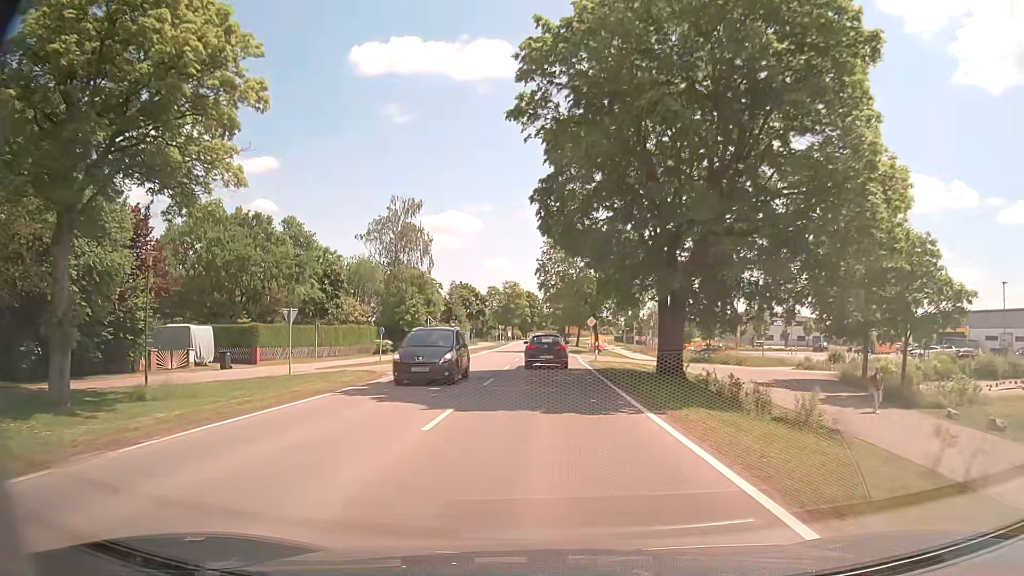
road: tertiary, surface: asphalt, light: Day
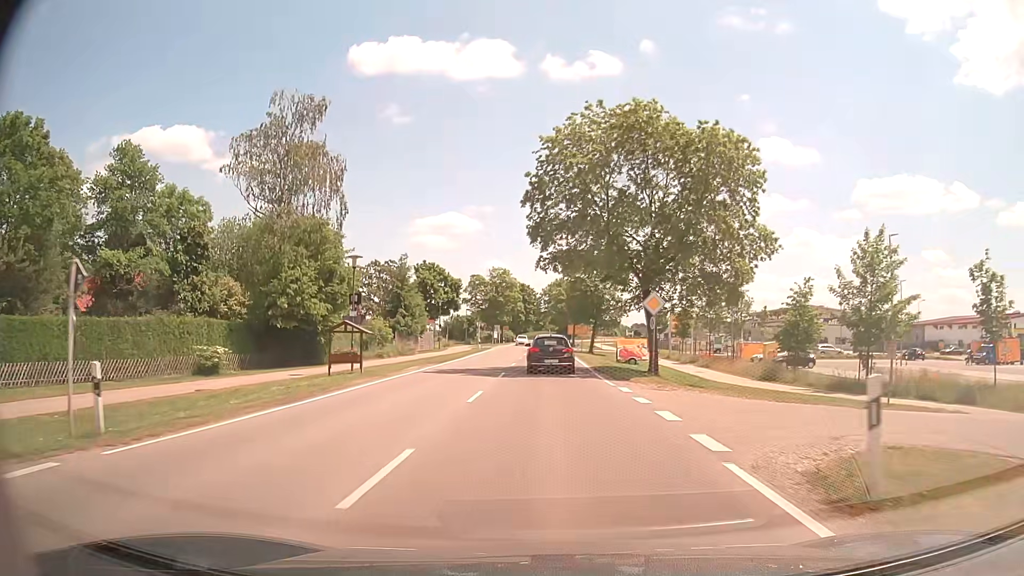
(+0.1, +31.7) m; 0°
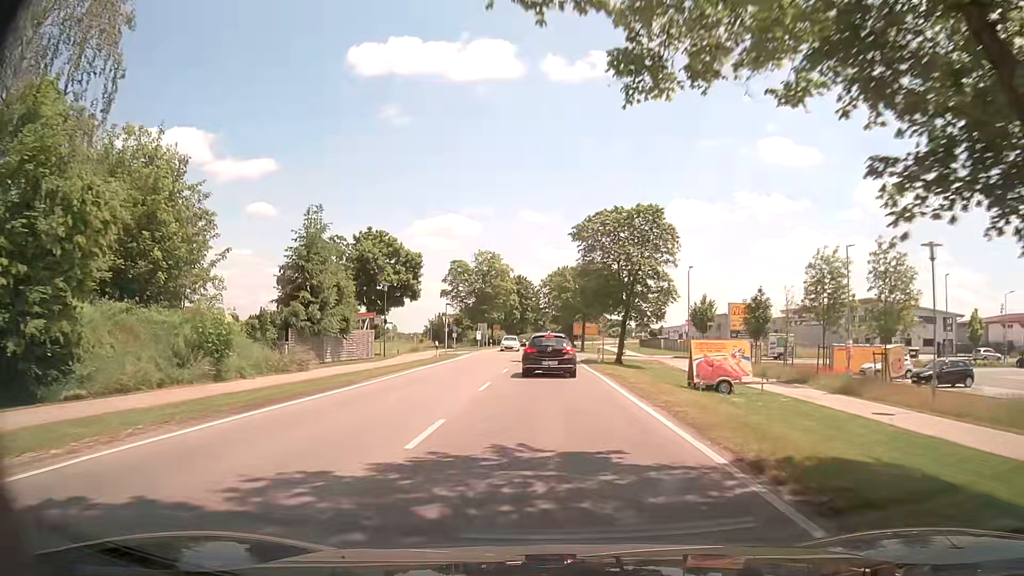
(+0.2, +24.3) m; 0°
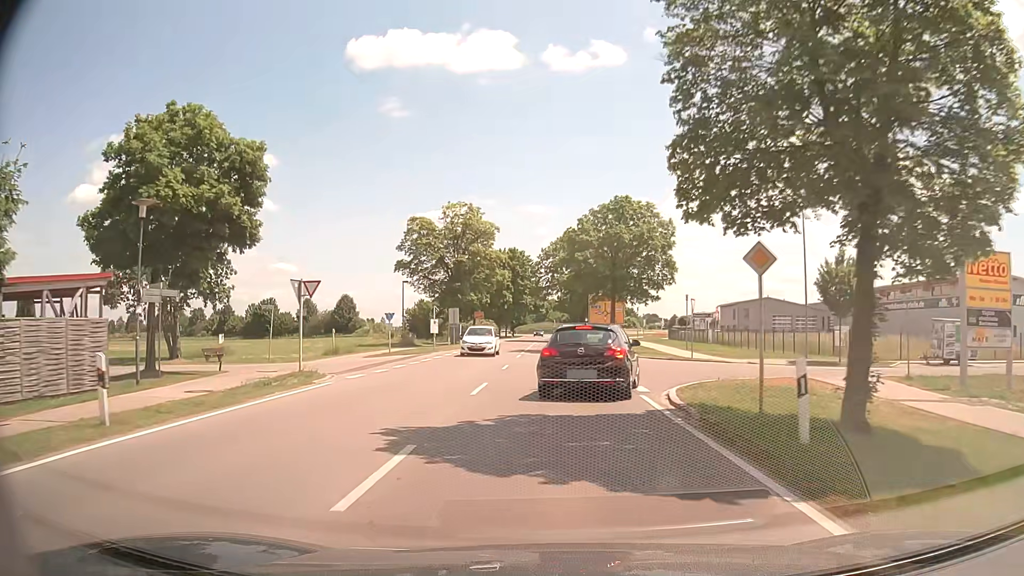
(0.0, +29.5) m; 0°
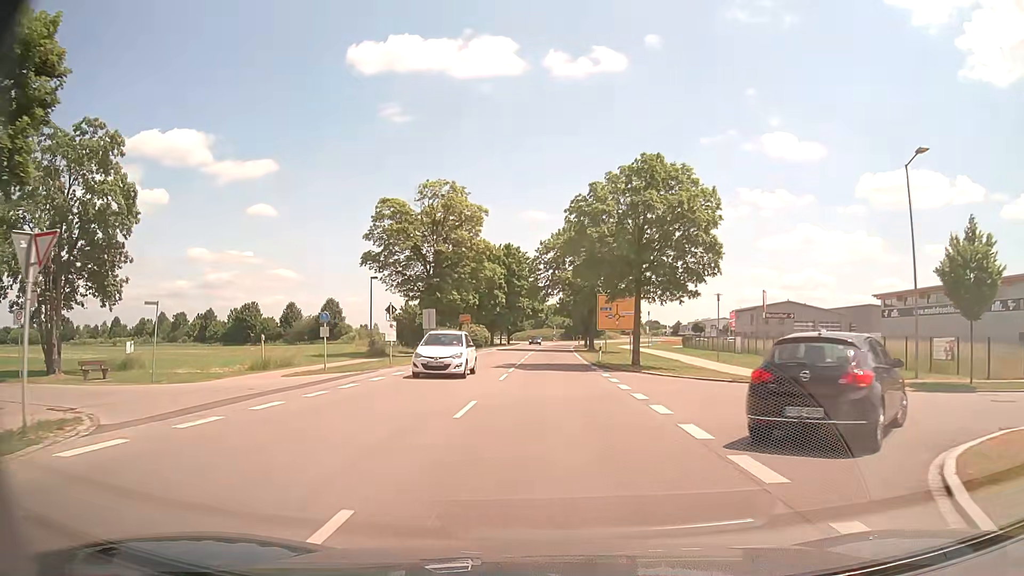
(-0.1, +11.7) m; 0°
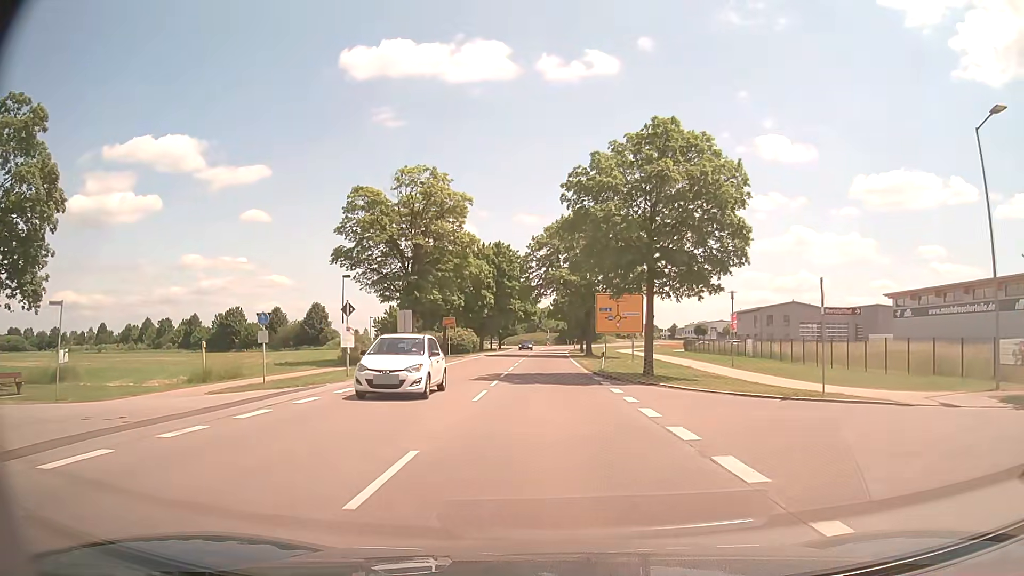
(0.0, +5.9) m; 0°
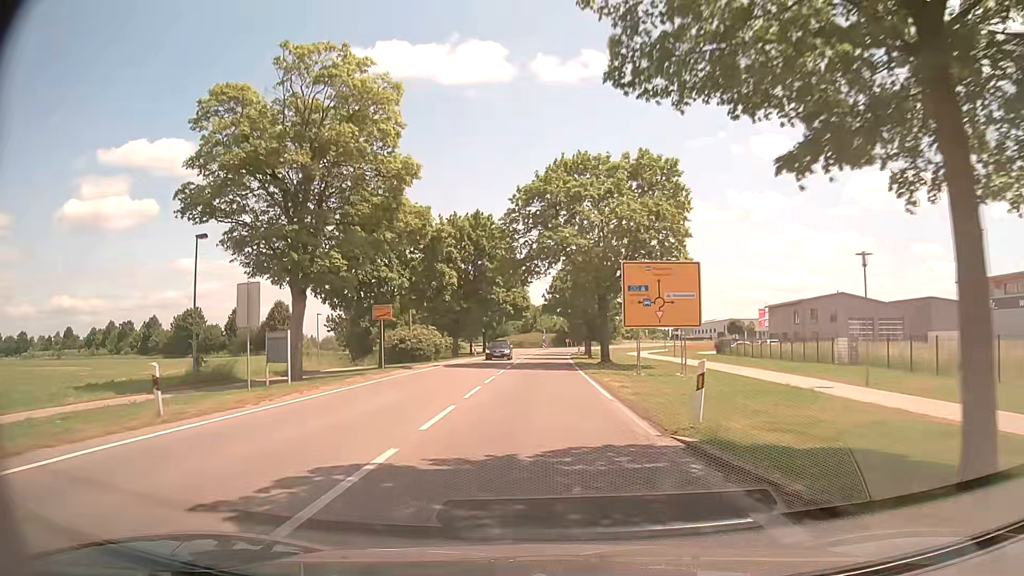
(+0.1, +21.2) m; 0°
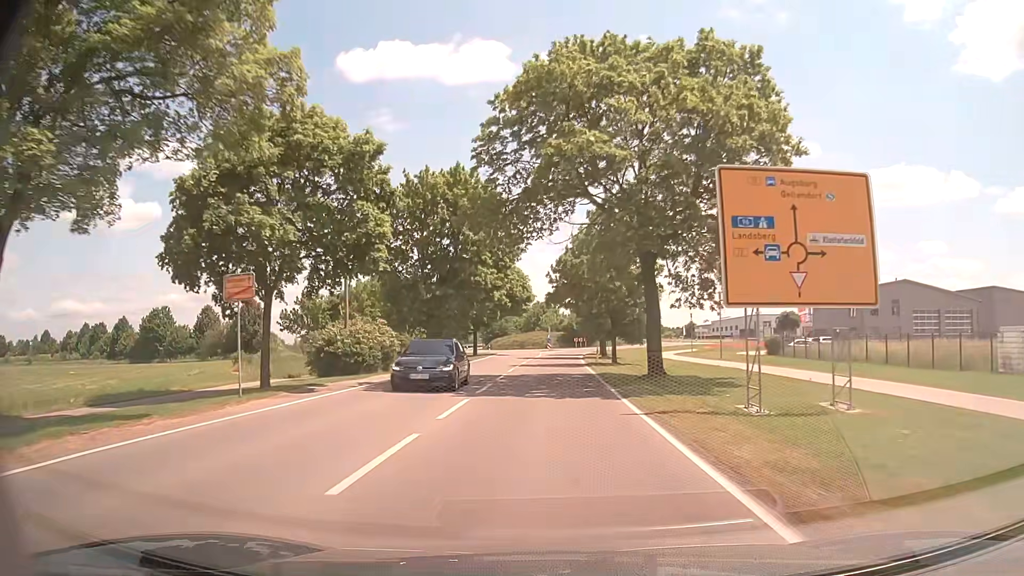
(-0.1, +16.9) m; -1°
(0, +10) (0, +20) (0, +30) (0, +40) (+1, +50) (+1, +60) (+2, +70) (+3, +80) (+4, +90) (+9, +99) m
